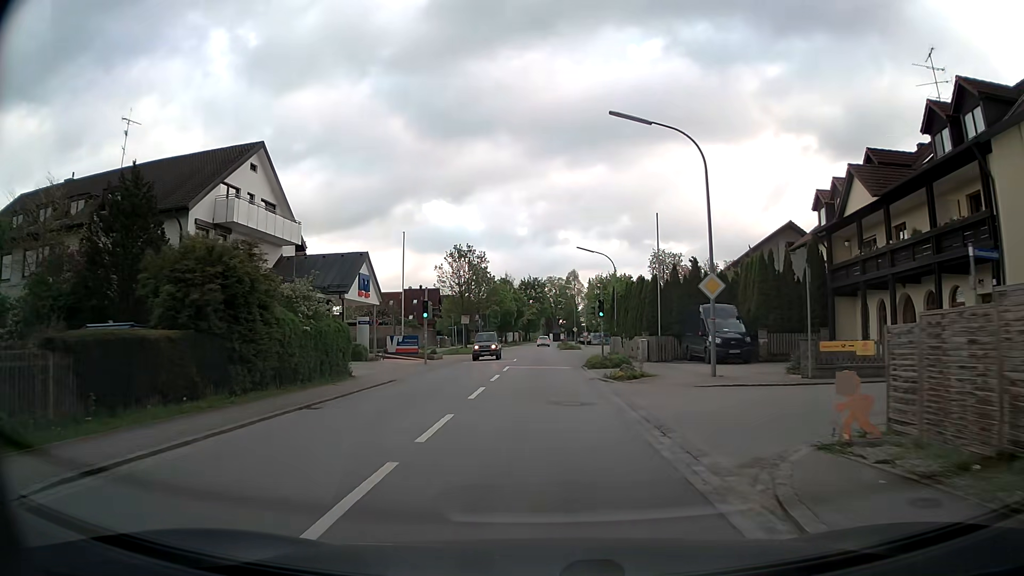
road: secondary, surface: asphalt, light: Day
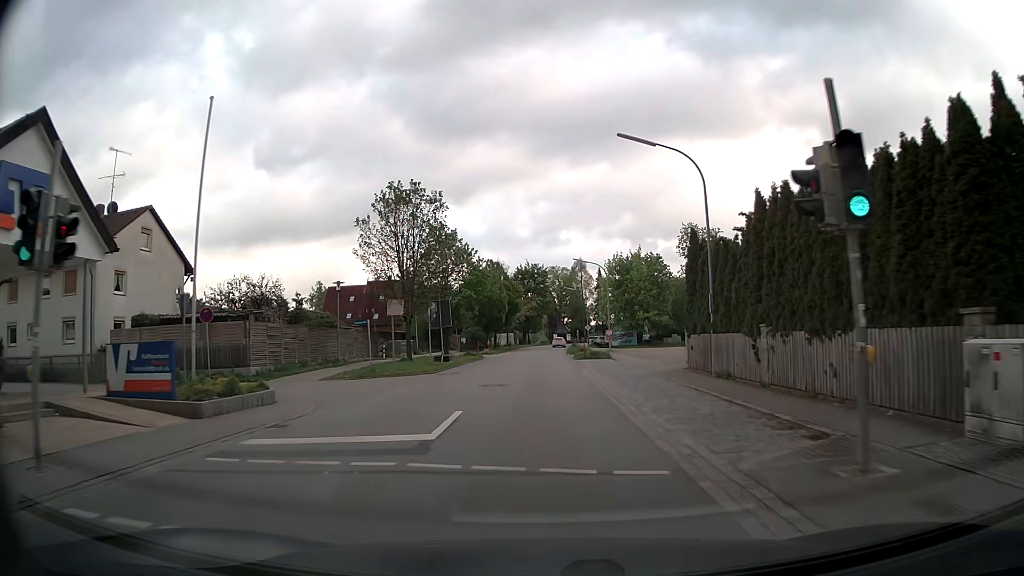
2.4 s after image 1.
(-0.2, +28.5) m; 0°
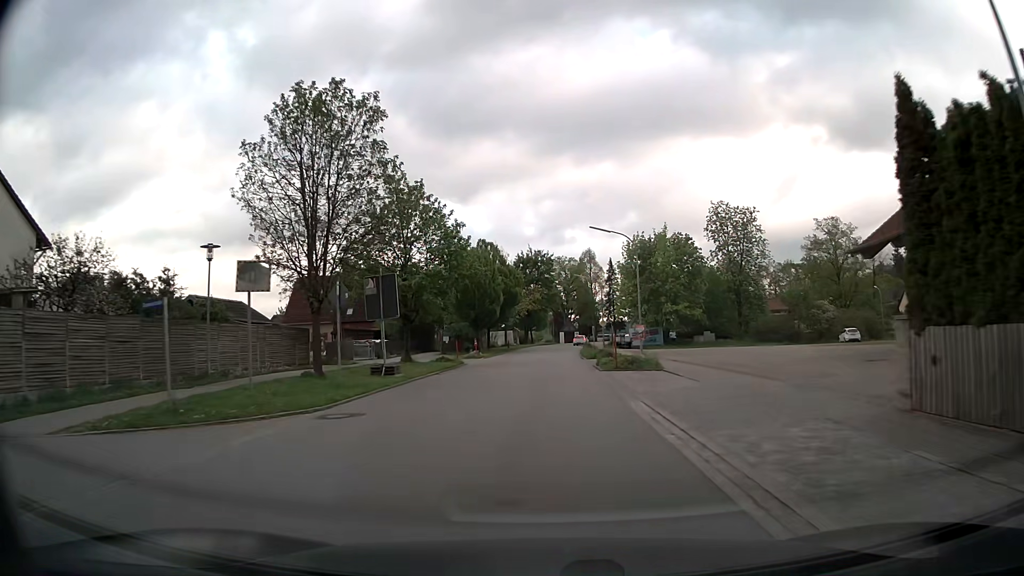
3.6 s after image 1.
(0.0, +15.9) m; 0°
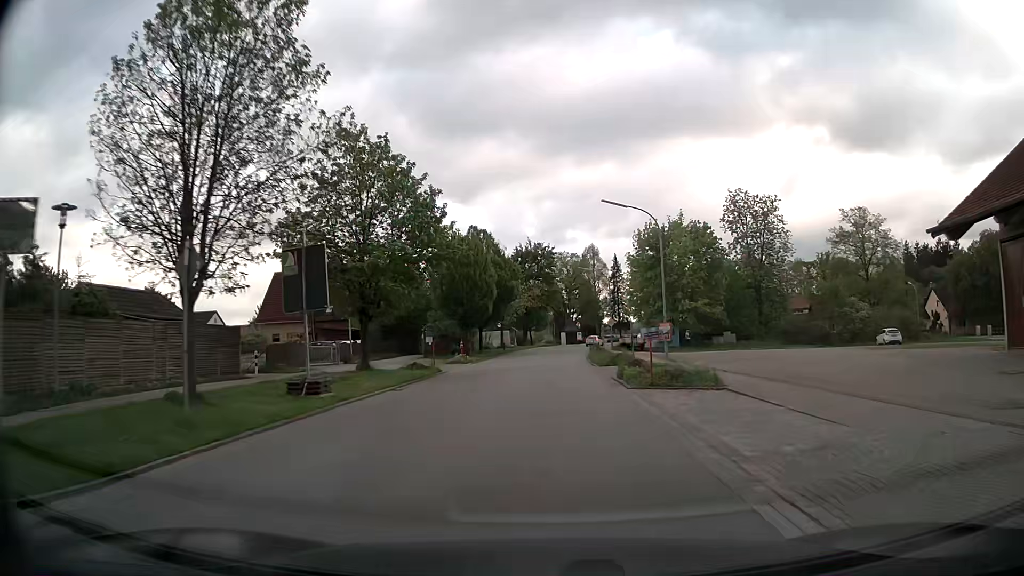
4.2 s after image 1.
(0.0, +8.4) m; 0°
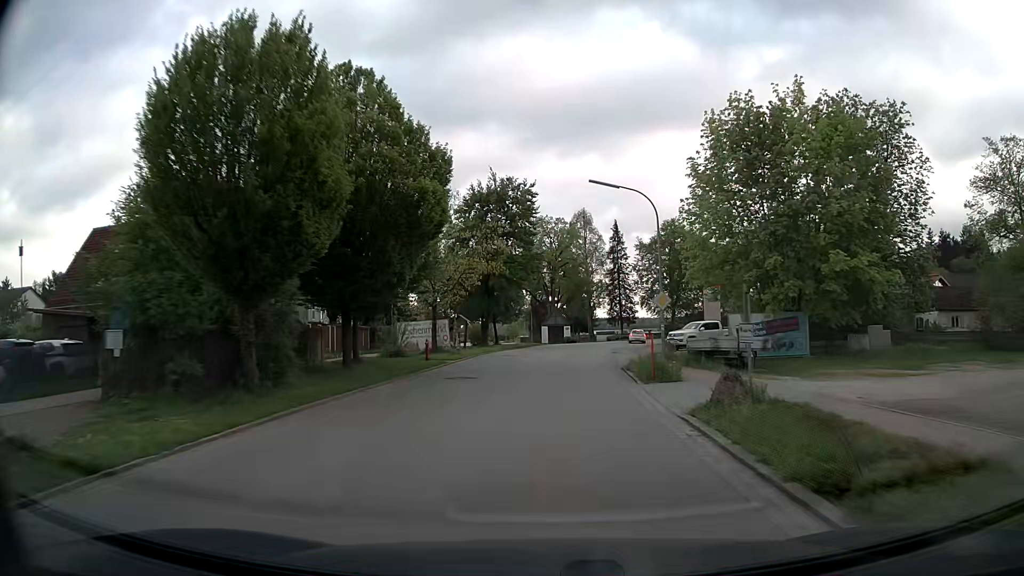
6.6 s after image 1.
(+0.4, +34.7) m; +2°
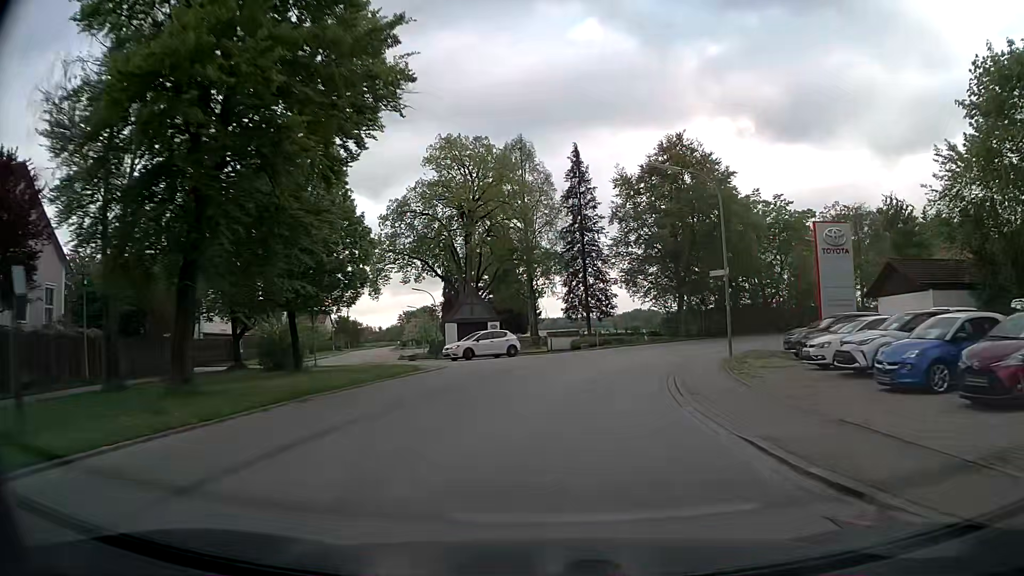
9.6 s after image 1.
(+1.4, +39.5) m; +6°
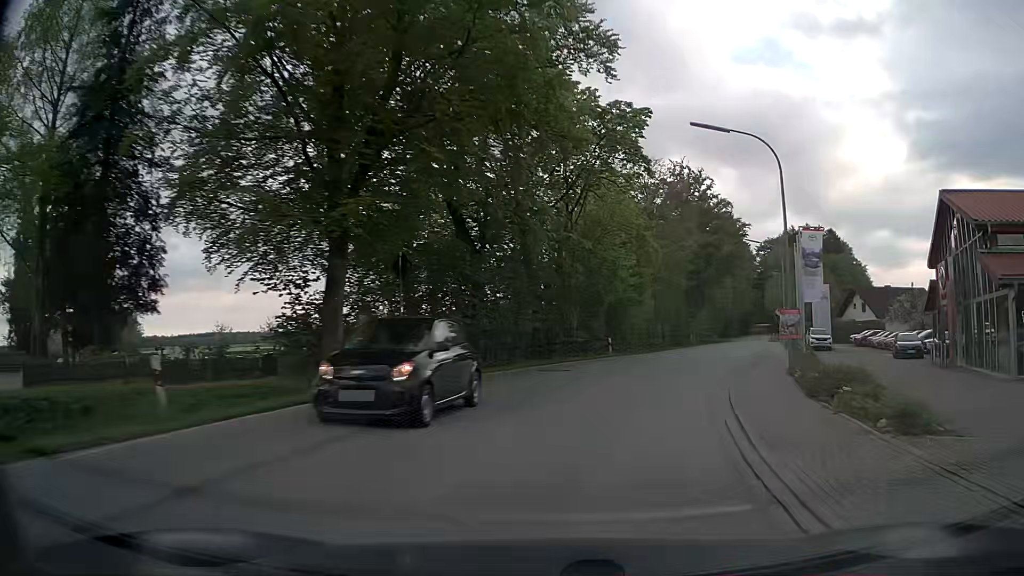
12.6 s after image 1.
(+6.7, +35.1) m; +26°
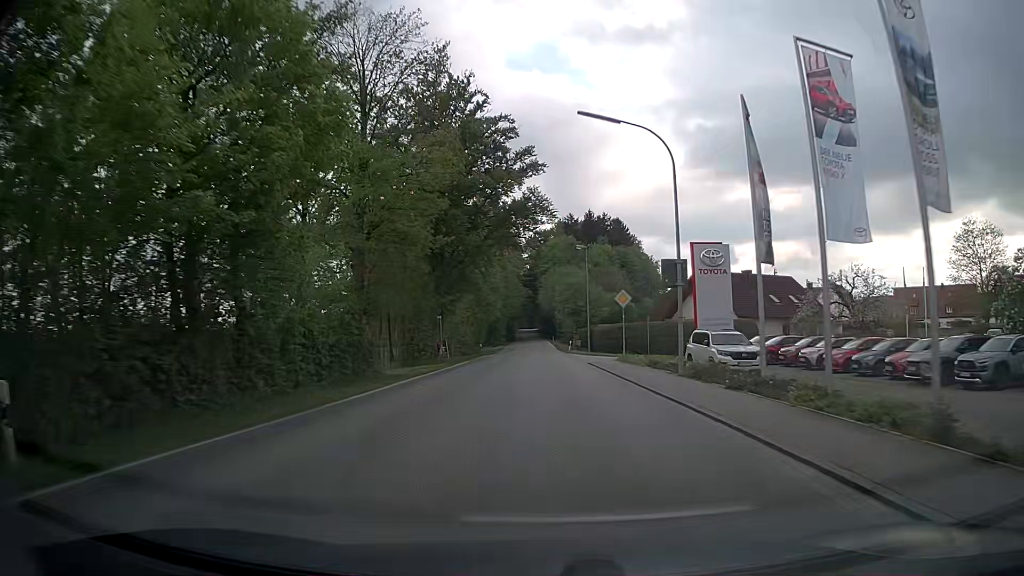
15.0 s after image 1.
(+6.6, +30.3) m; +21°
(0, +10) (0, +20) (0, +30) (0, +40) (0, +50) (0, +60) (0, +70) (0, +80) (0, +90) (0, +100) m
